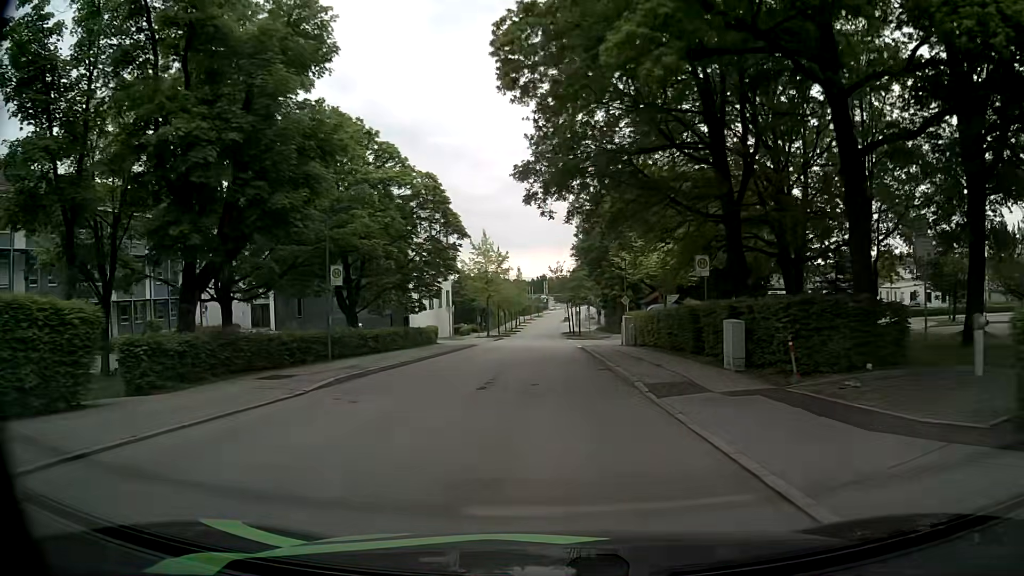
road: secondary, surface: asphalt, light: Day
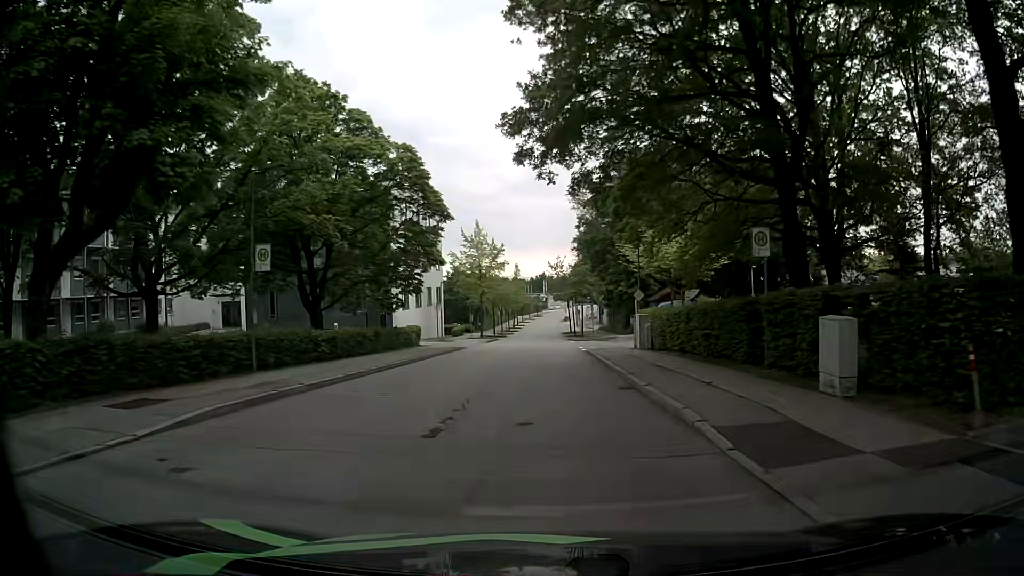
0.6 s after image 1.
(0.0, +6.1) m; 0°
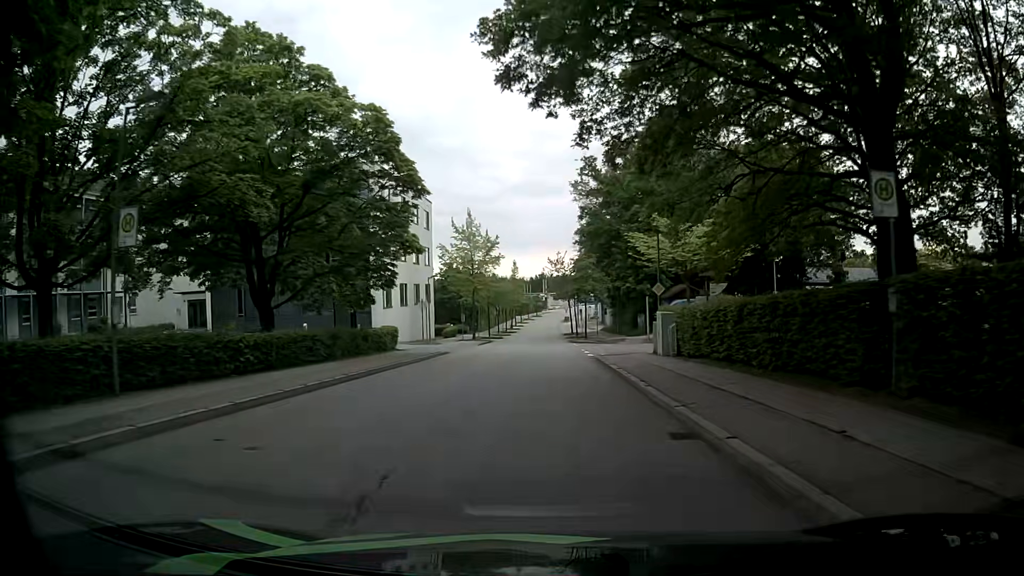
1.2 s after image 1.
(0.0, +6.1) m; +1°
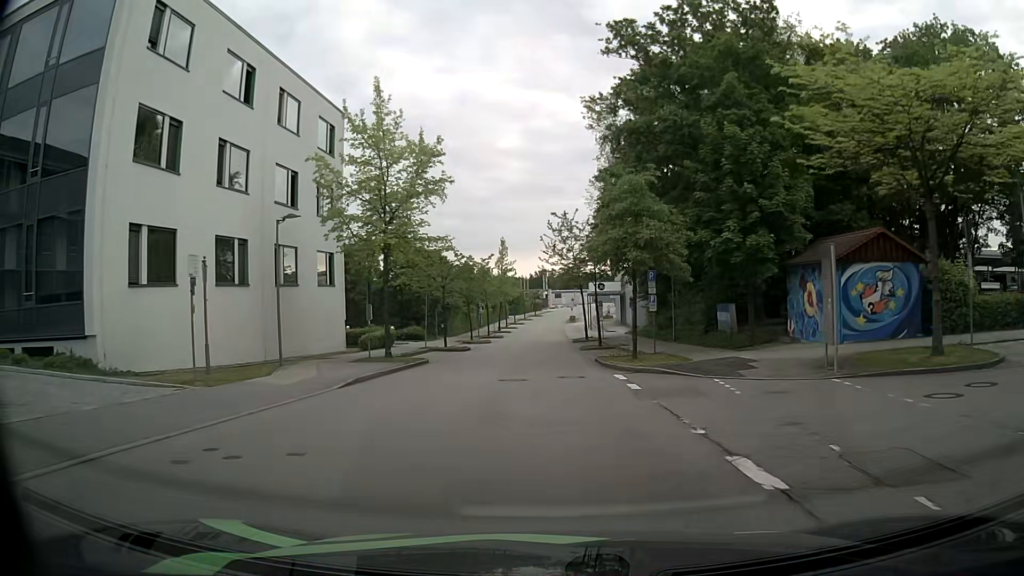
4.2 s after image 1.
(-0.2, +30.4) m; 0°
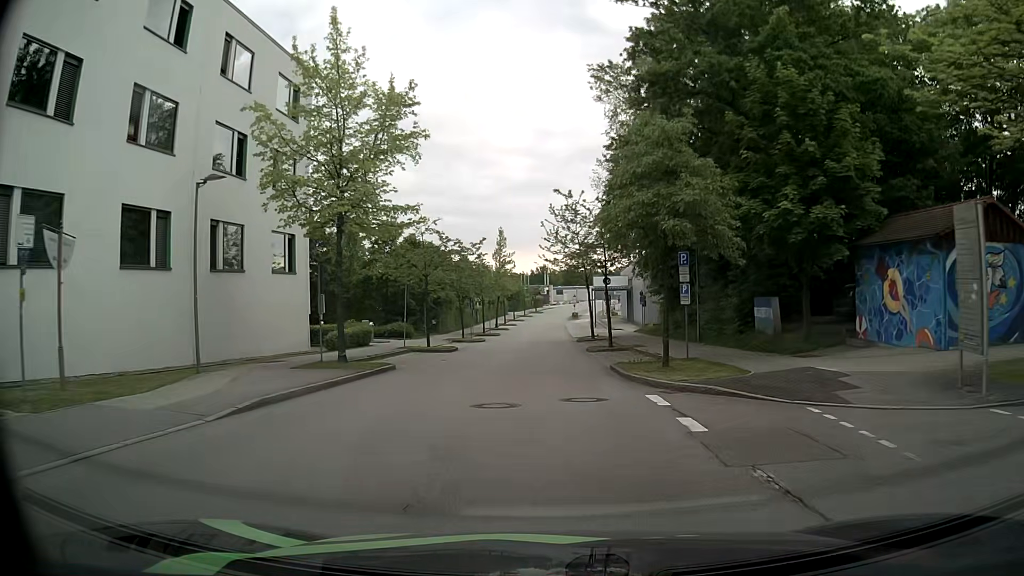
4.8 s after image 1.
(-0.1, +6.1) m; 0°
